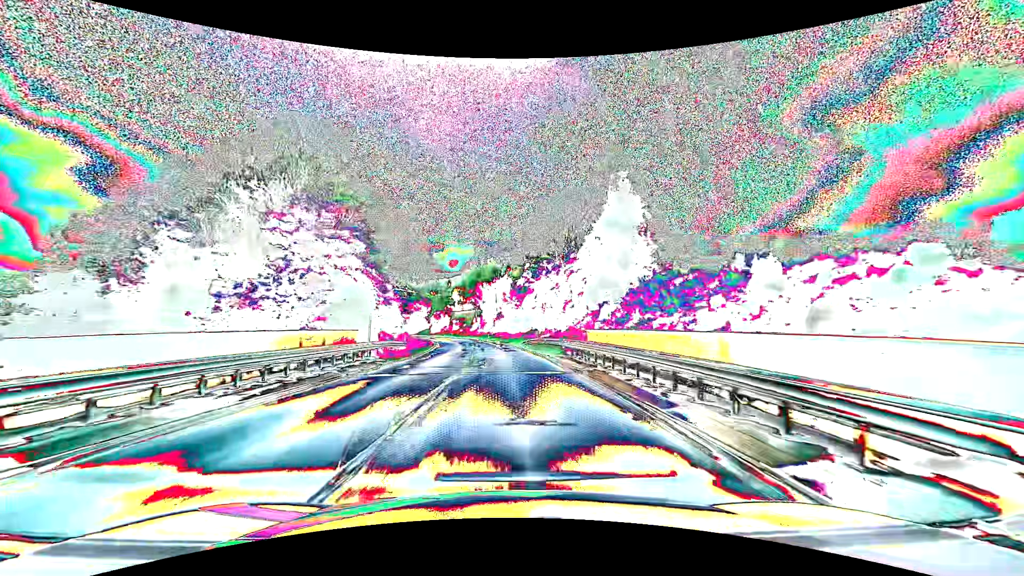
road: secondary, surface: asphalt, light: Day
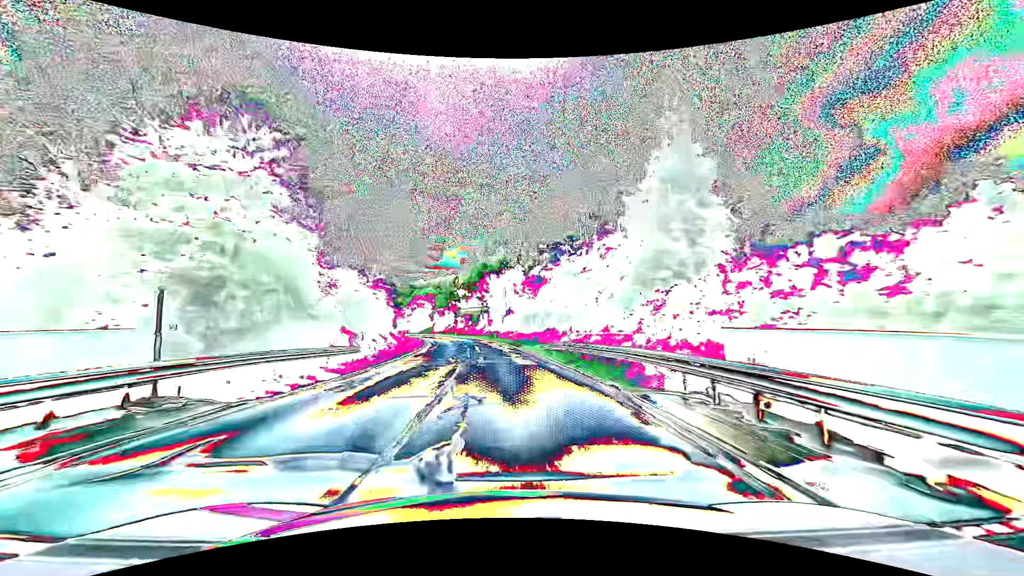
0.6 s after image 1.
(-0.1, +14.1) m; -1°
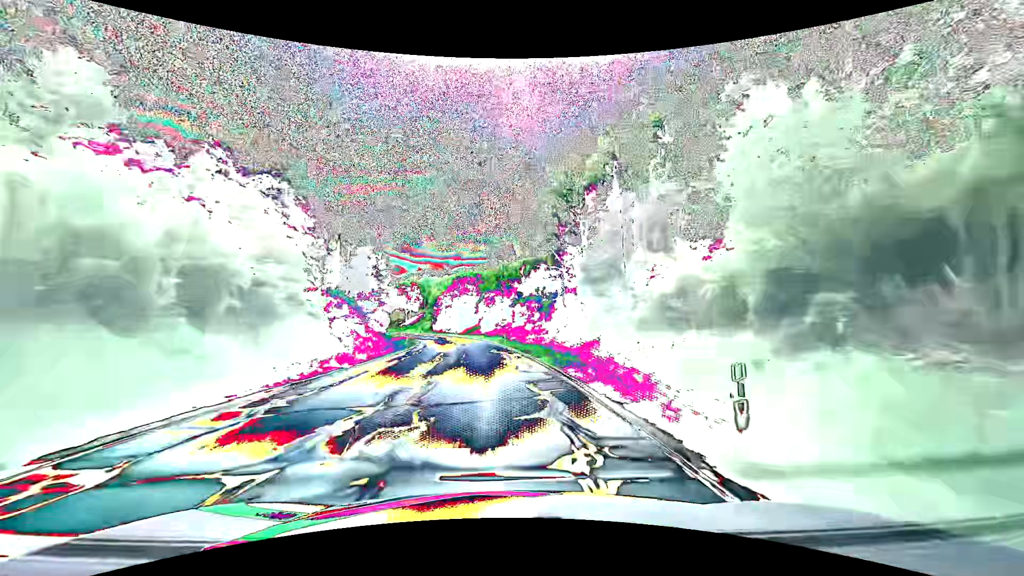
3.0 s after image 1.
(-3.5, +56.6) m; -8°
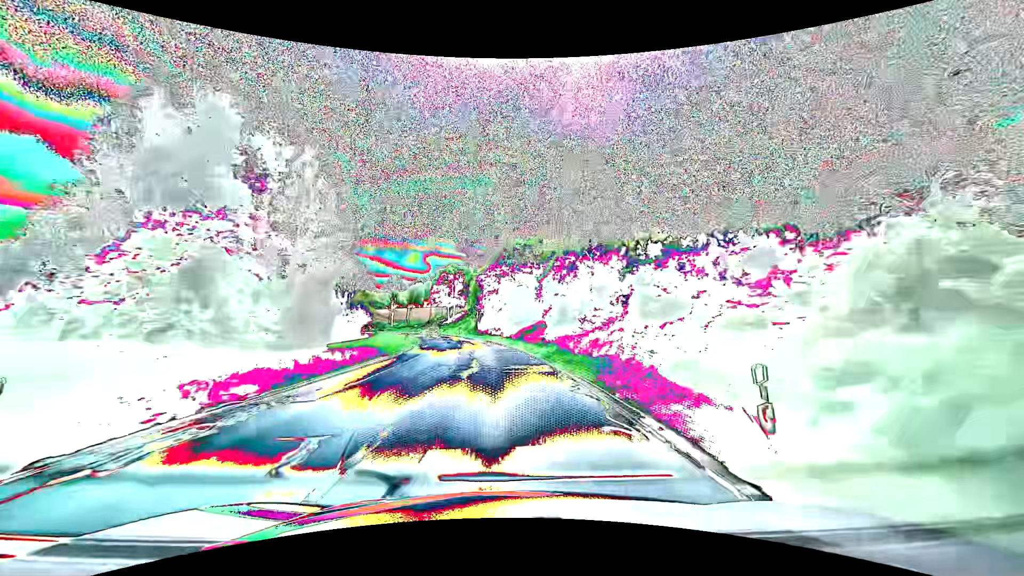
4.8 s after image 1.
(-2.8, +42.5) m; -7°
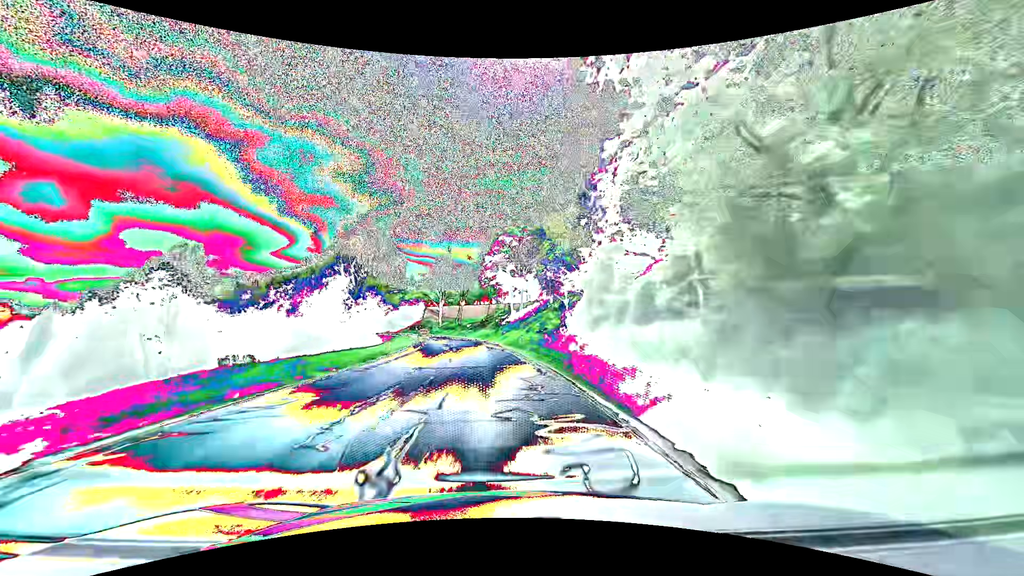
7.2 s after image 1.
(-4.4, +56.7) m; -9°
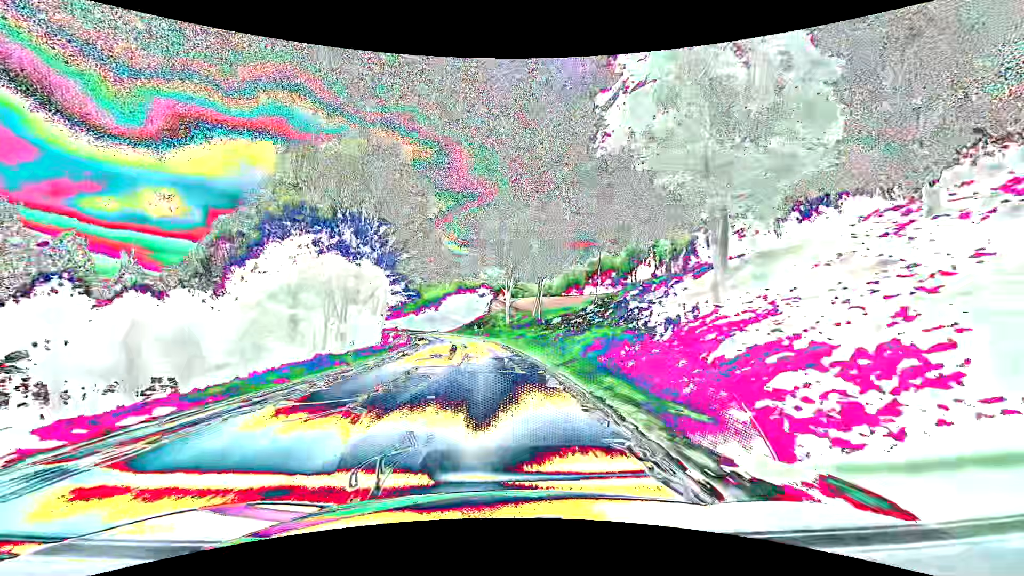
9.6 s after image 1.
(-4.7, +56.7) m; -10°
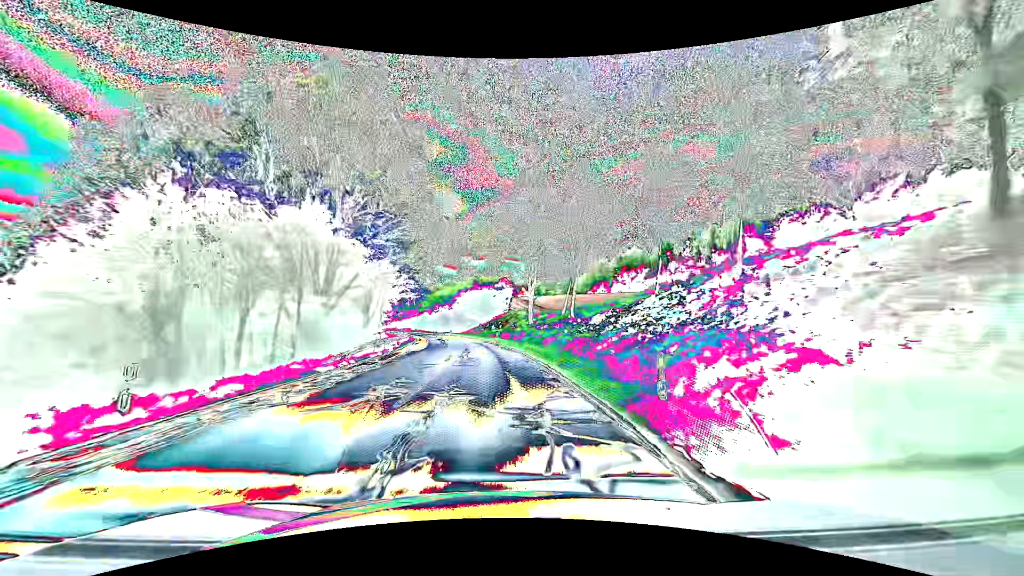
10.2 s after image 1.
(-0.3, +14.2) m; -3°
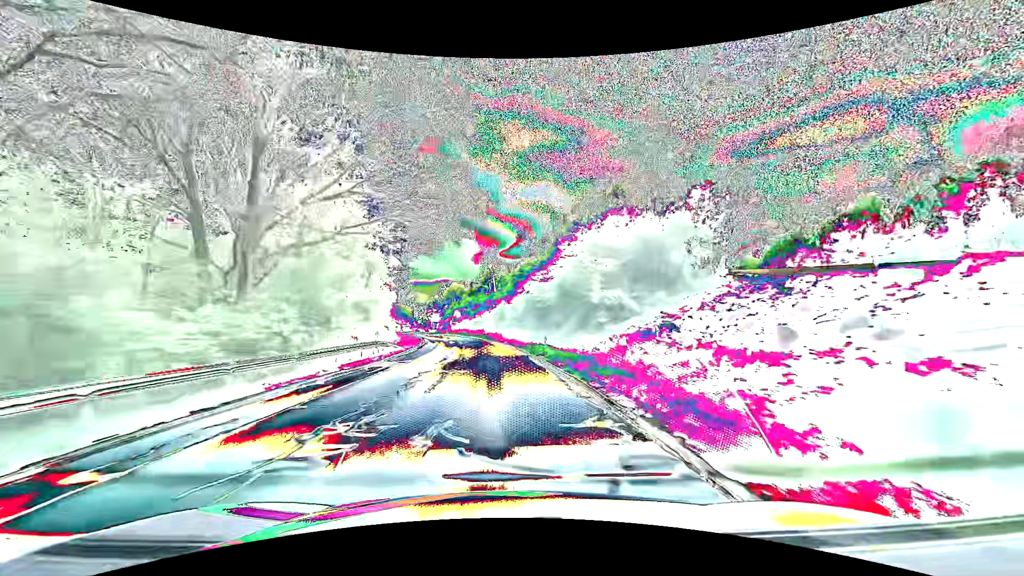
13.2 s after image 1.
(-7.4, +70.7) m; -12°
(0, +10) (-1, +20) (-1, +30) (-2, +40) (-3, +50) (-5, +60) (-6, +70) (-8, +79) (-10, +89) (-13, +99) m
